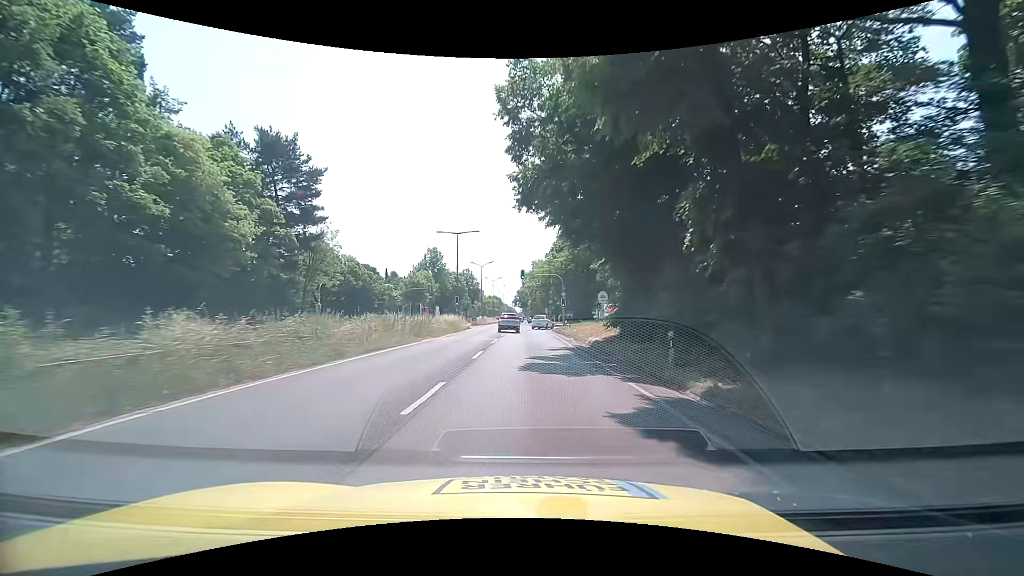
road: trunk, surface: asphalt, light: Day
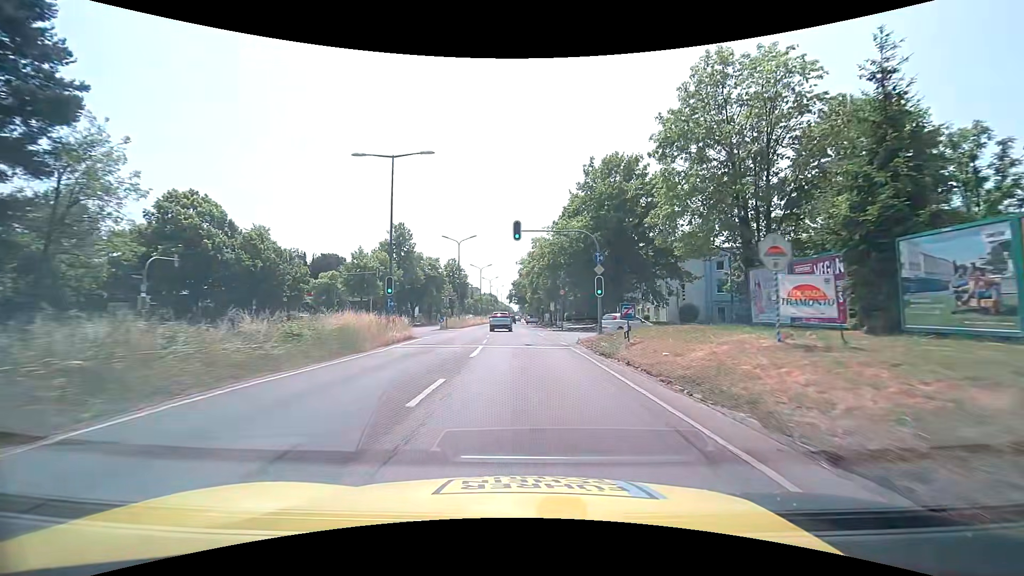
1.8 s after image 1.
(0.0, +26.4) m; +1°
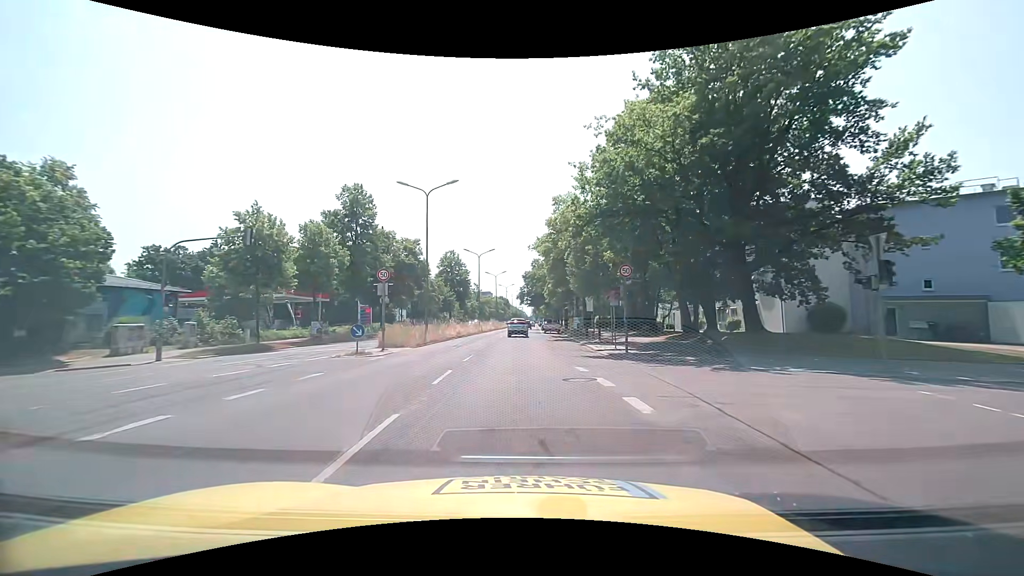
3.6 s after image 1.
(-0.4, +25.6) m; -2°
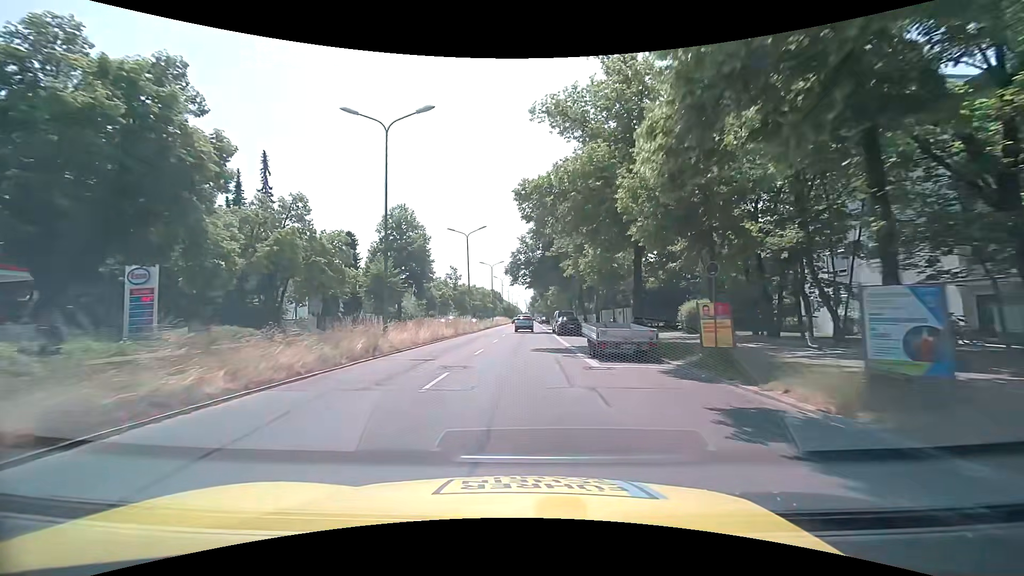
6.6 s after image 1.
(0.0, +42.1) m; 0°
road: primary
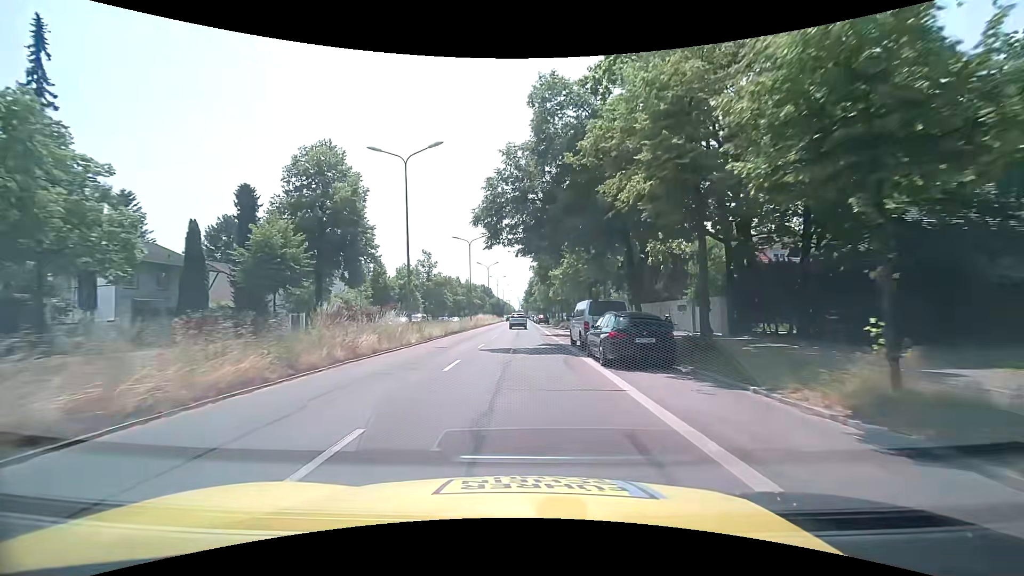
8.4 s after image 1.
(+0.4, +24.4) m; +1°
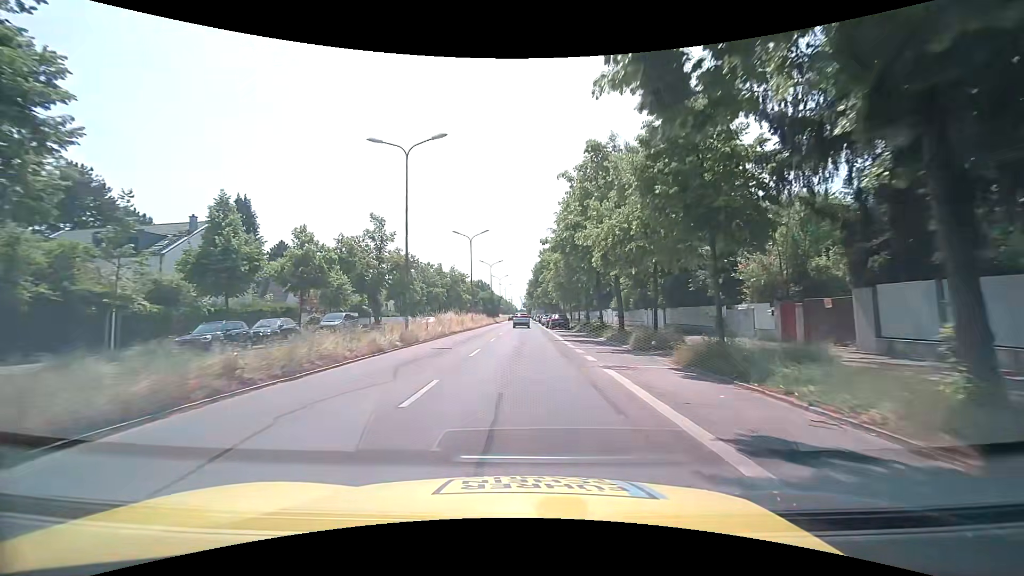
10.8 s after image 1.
(+0.2, +32.2) m; +1°
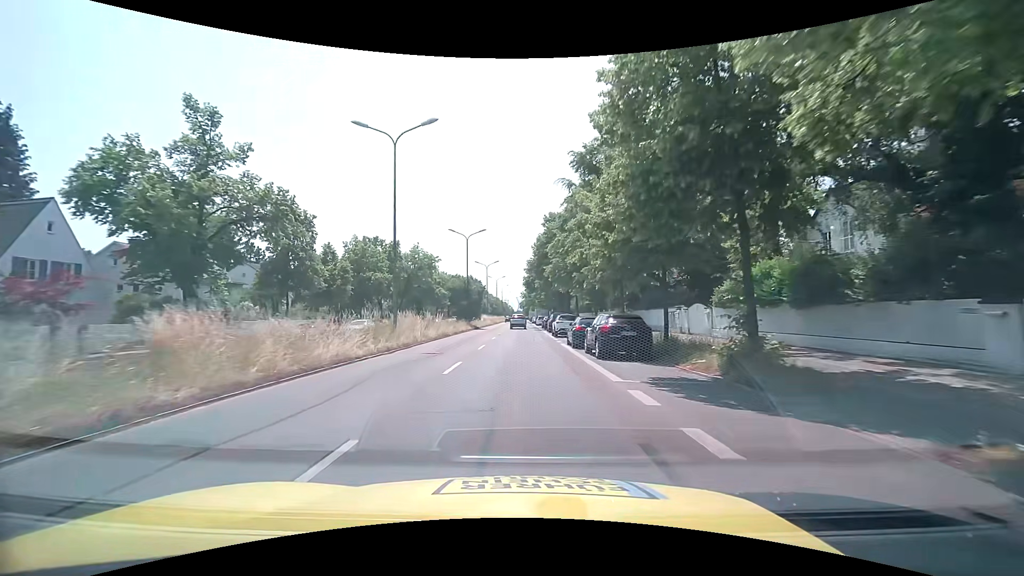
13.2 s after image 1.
(-0.1, +32.2) m; 0°
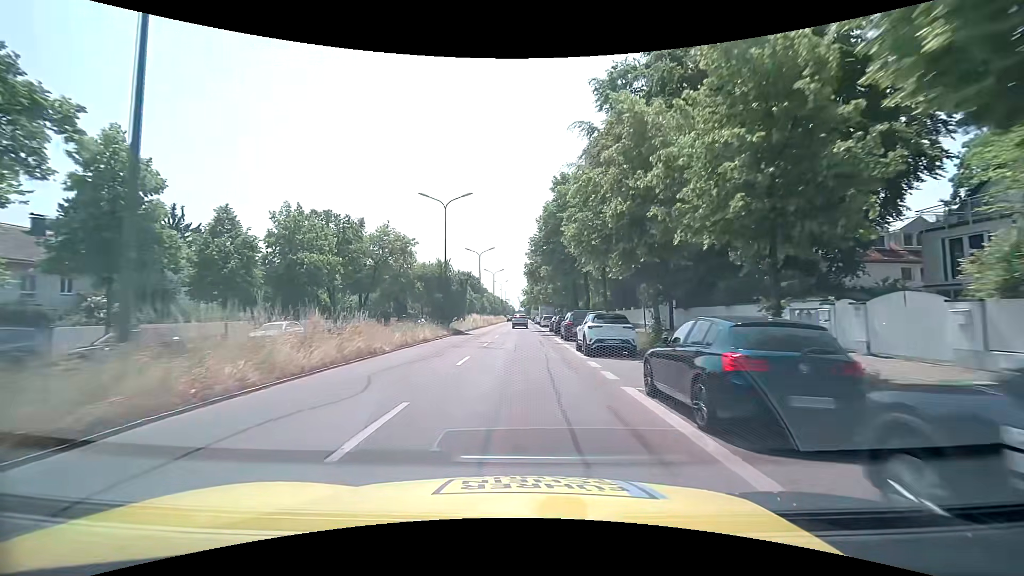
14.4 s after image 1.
(-0.2, +16.0) m; -1°
